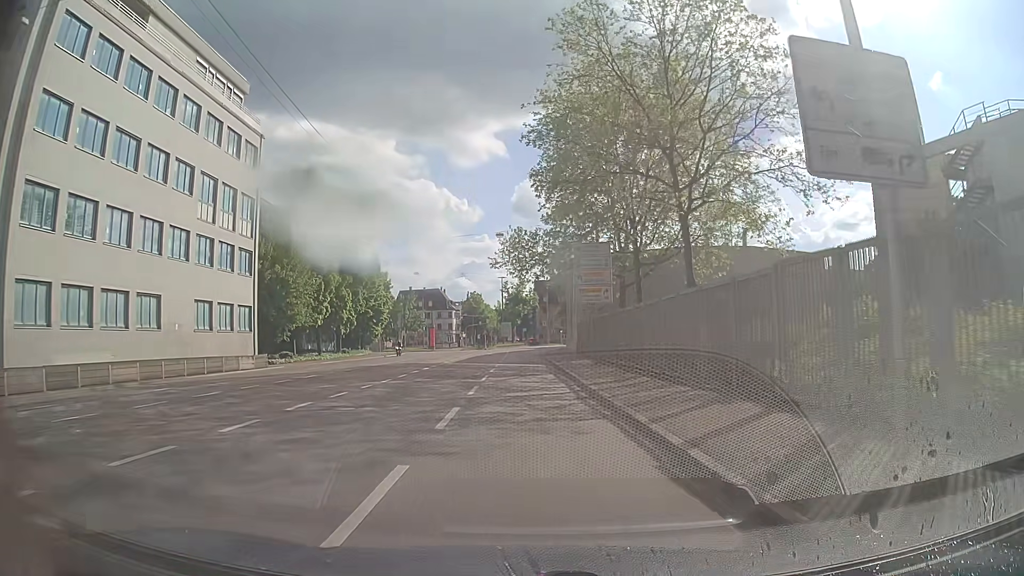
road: secondary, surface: asphalt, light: Day
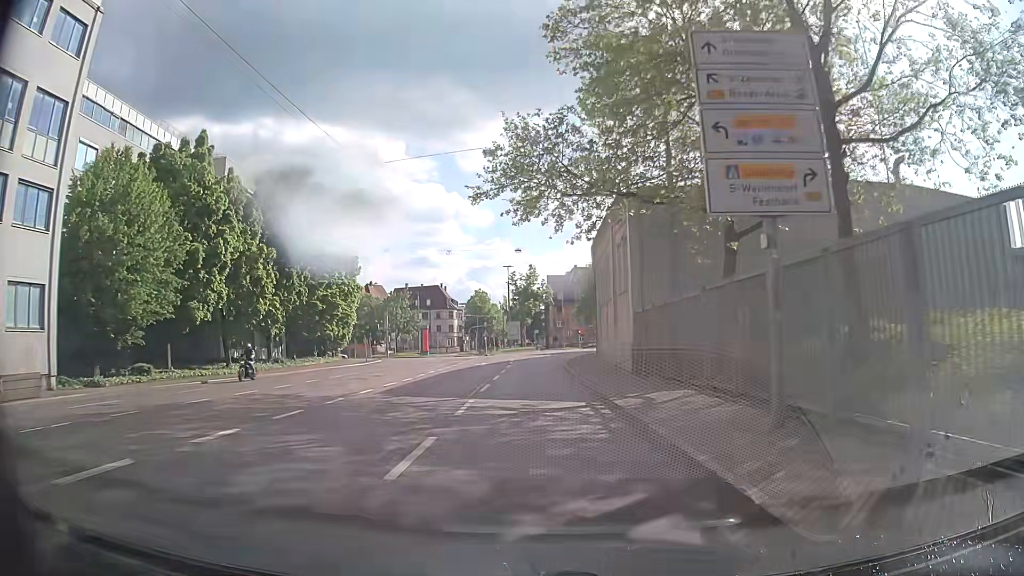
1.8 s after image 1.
(-0.1, +22.0) m; -1°
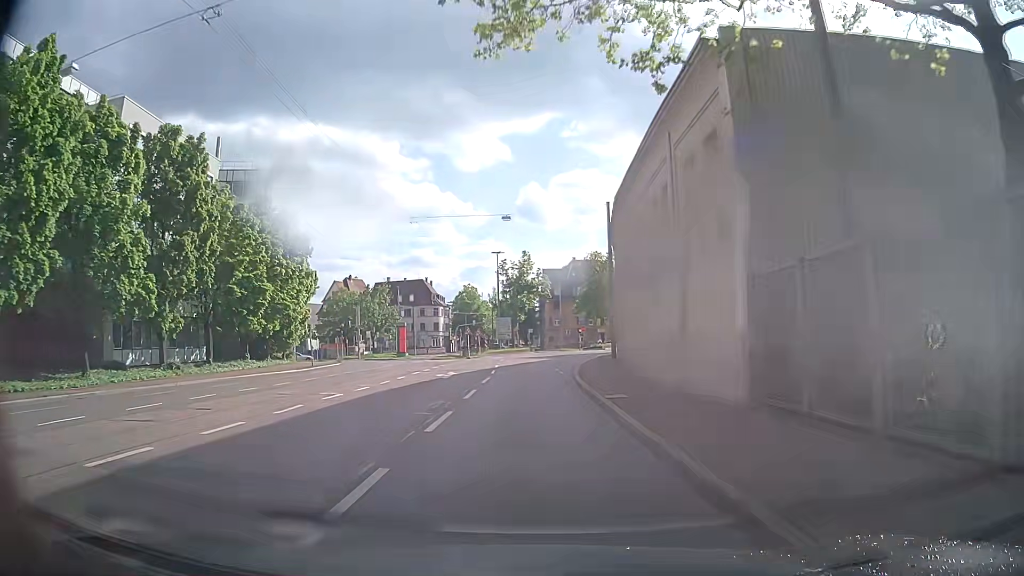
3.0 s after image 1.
(0.0, +14.7) m; 0°
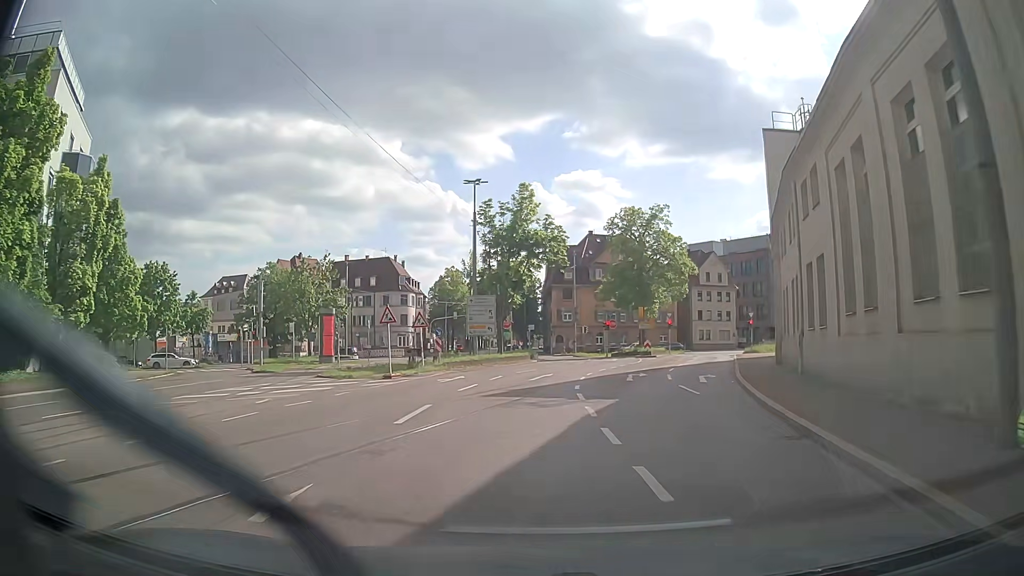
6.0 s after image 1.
(0.0, +35.7) m; 0°
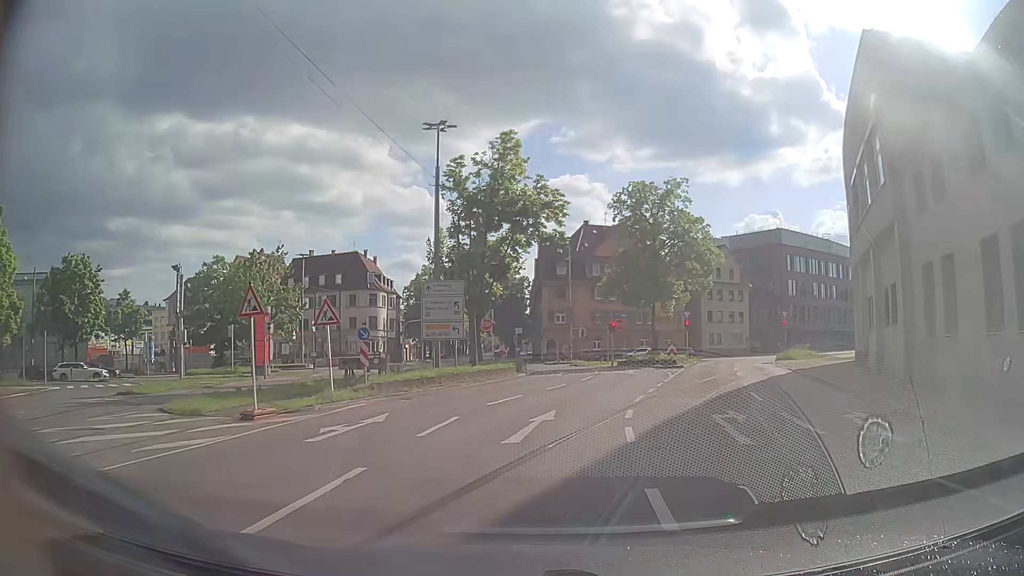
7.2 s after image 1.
(+0.1, +13.0) m; +1°
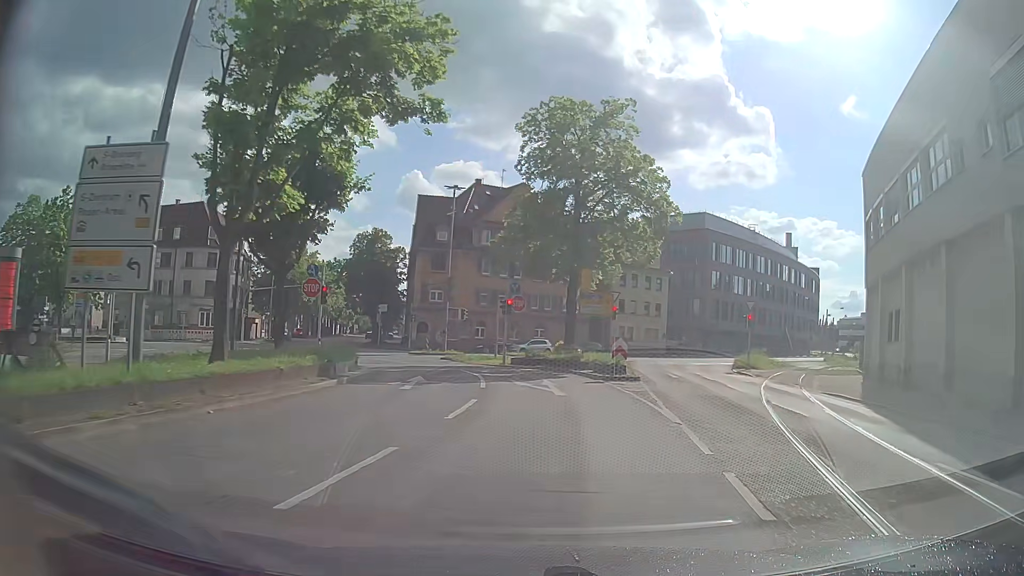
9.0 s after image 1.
(+1.2, +17.5) m; +9°
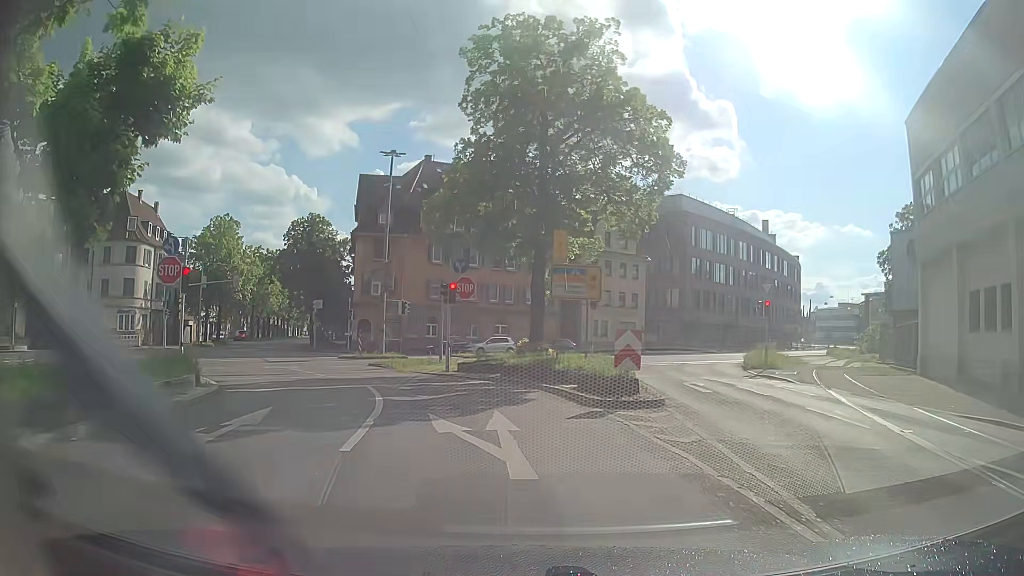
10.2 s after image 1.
(+0.5, +9.4) m; +3°
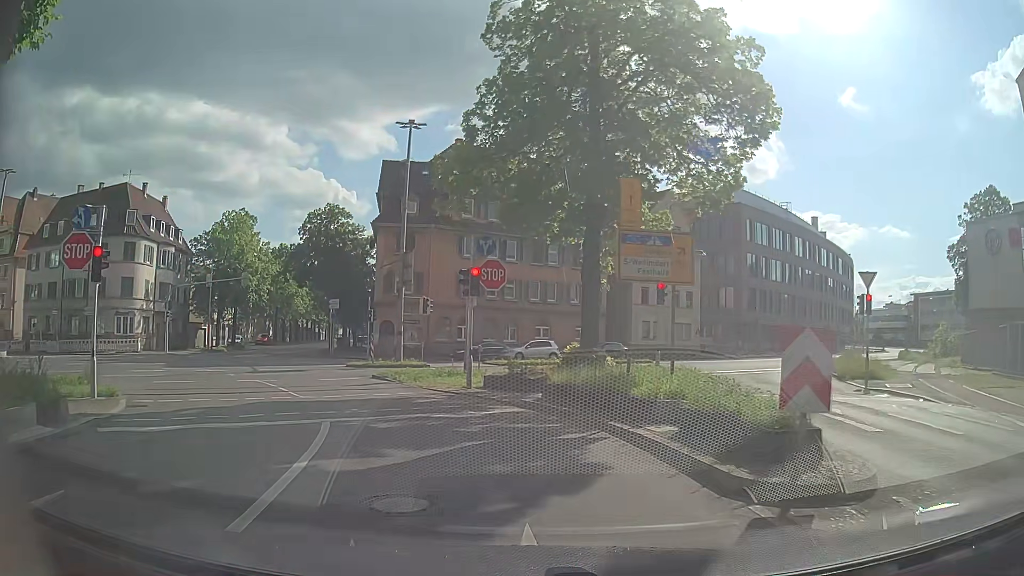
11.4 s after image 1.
(0.0, +6.5) m; -4°
